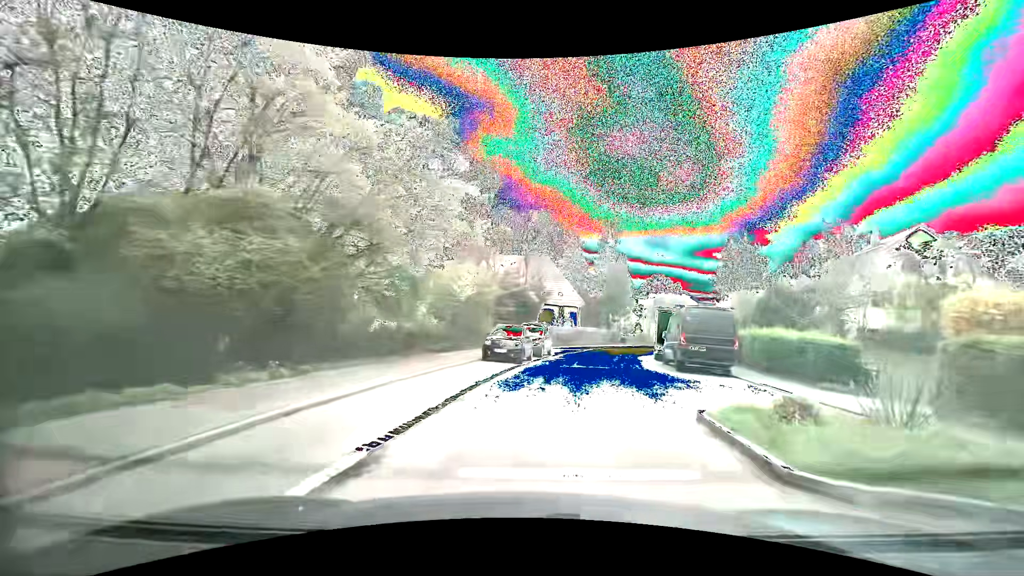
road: residential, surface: asphalt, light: Day
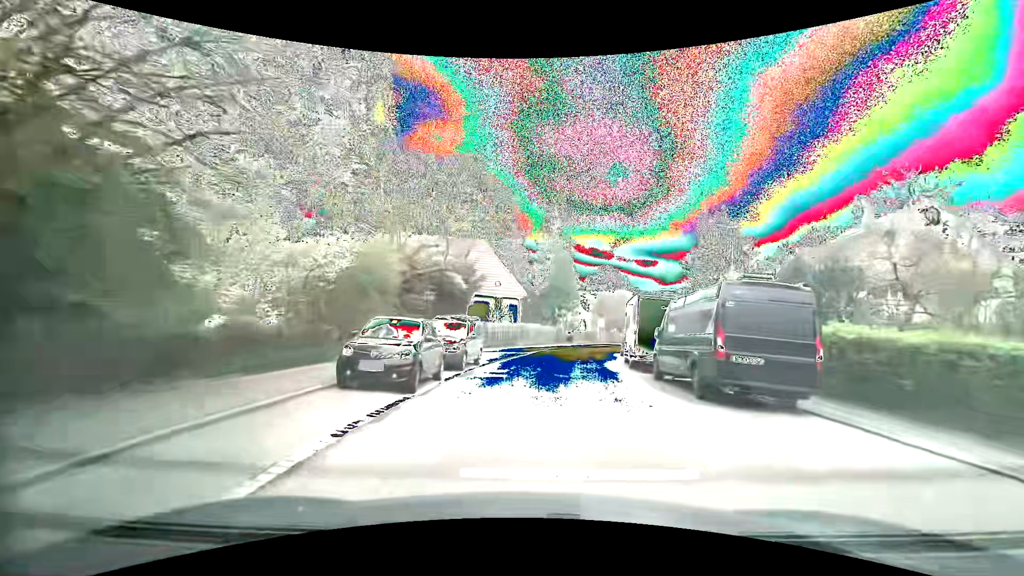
(+0.7, +9.6) m; +8°
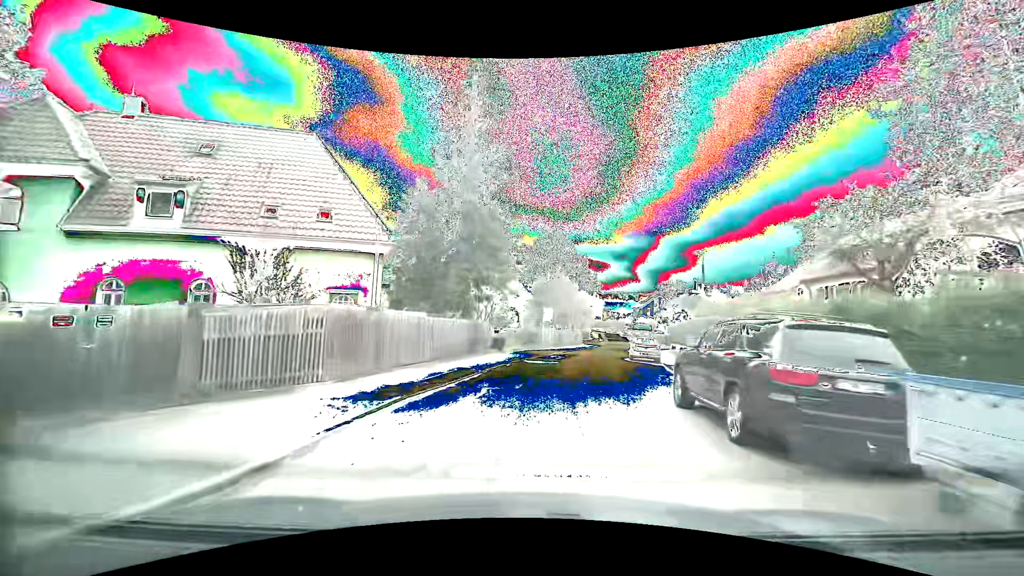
(+1.8, +24.9) m; +9°
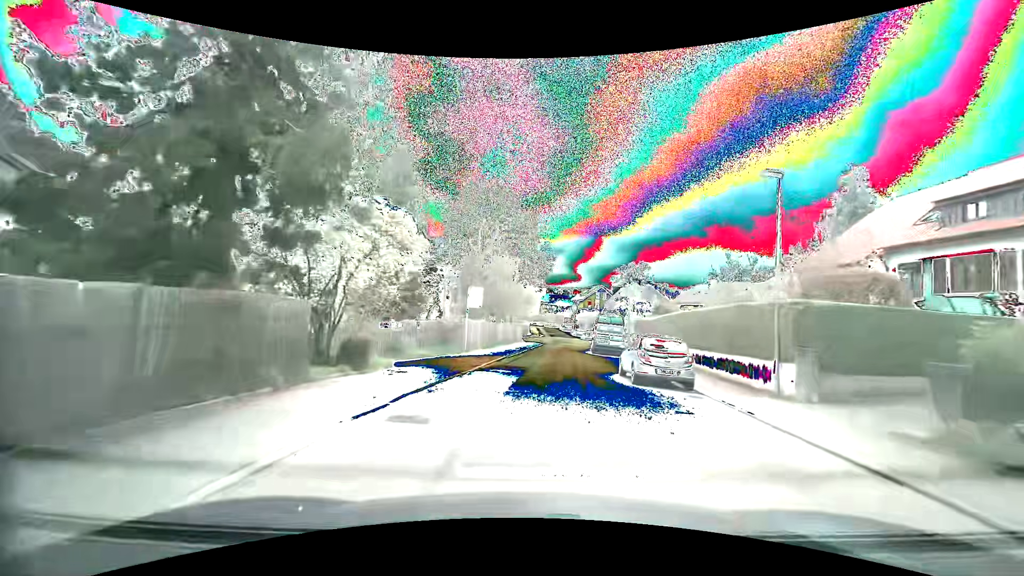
(+0.6, +15.3) m; +6°
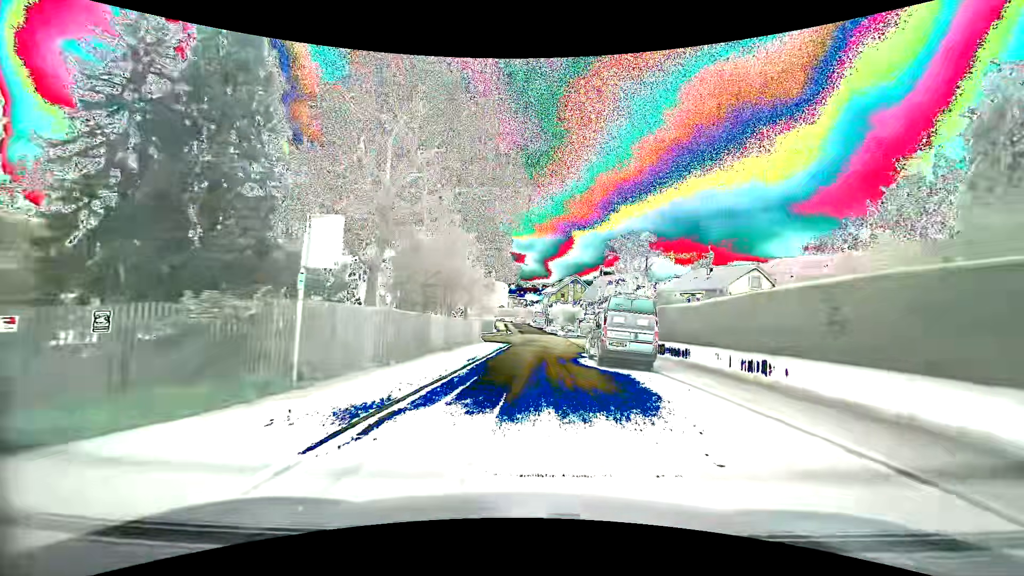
(+0.7, +15.4) m; +4°
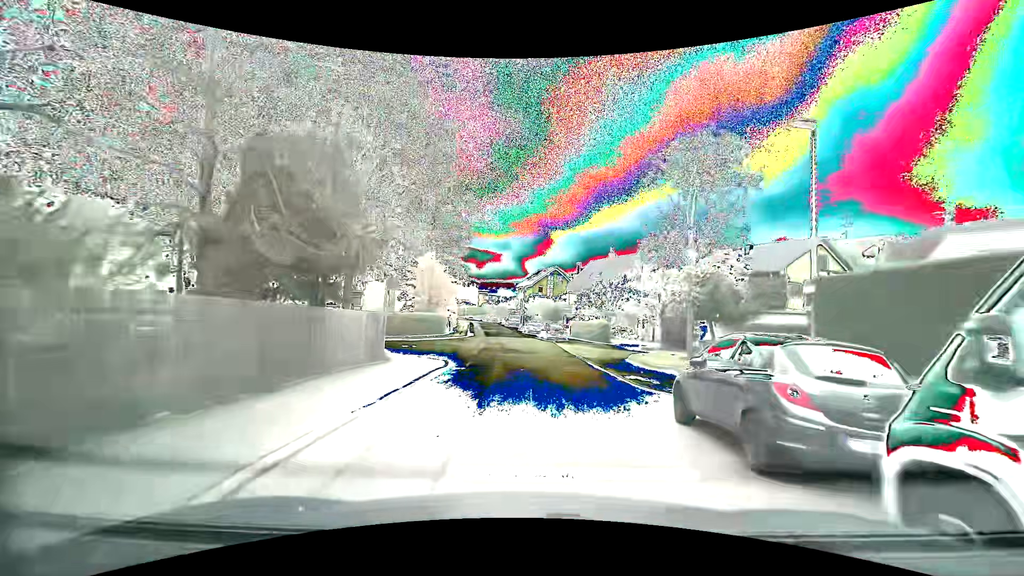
(+0.5, +20.7) m; +3°
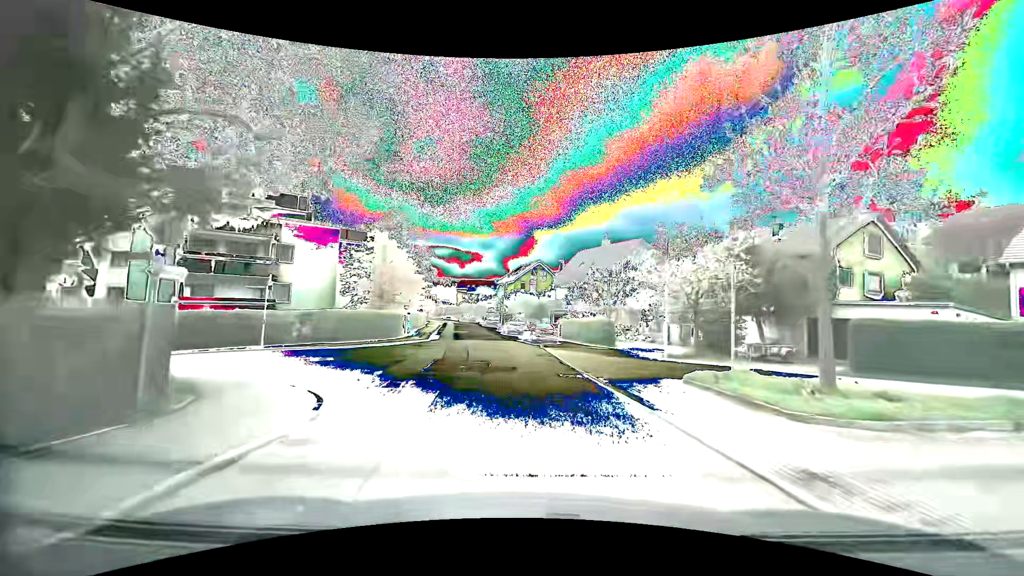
(+0.1, +10.1) m; +1°
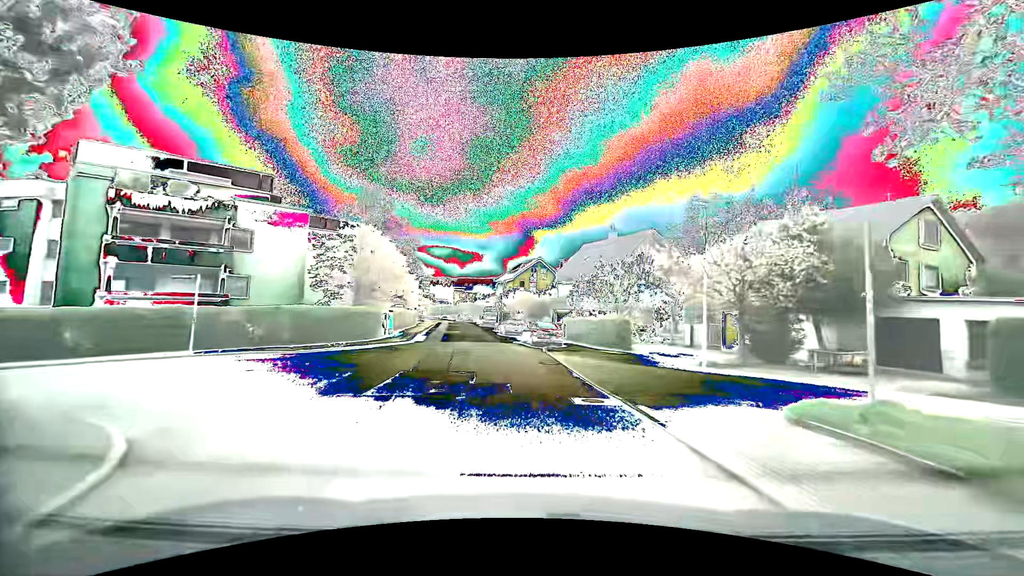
(+0.1, +5.1) m; +1°
(0, +10) (-1, +20) (-2, +30) (-4, +40) (-5, +50) (-7, +60) (-8, +69) (-10, +79) (-12, +89) (-15, +99) m
